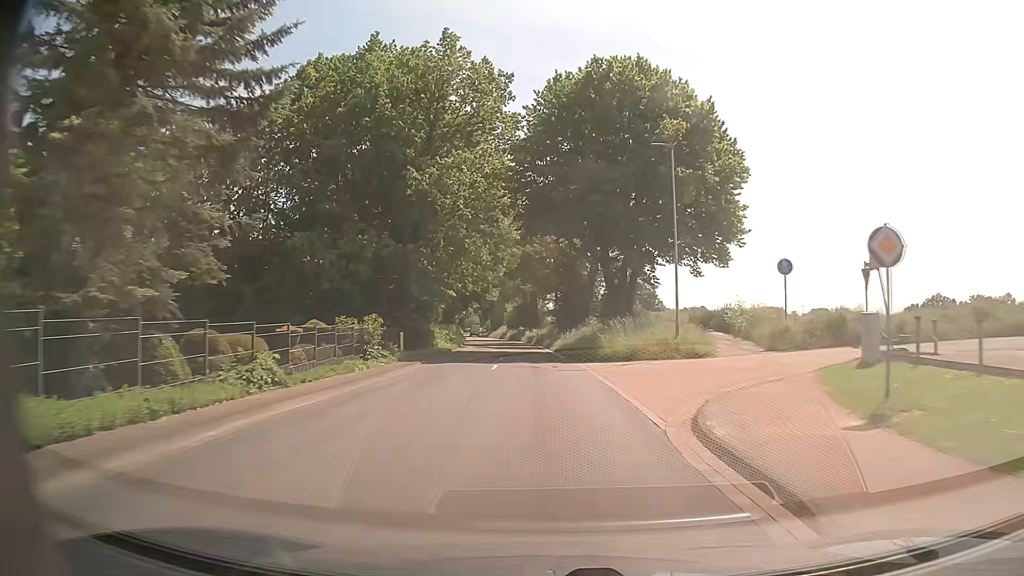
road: tertiary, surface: asphalt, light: Day
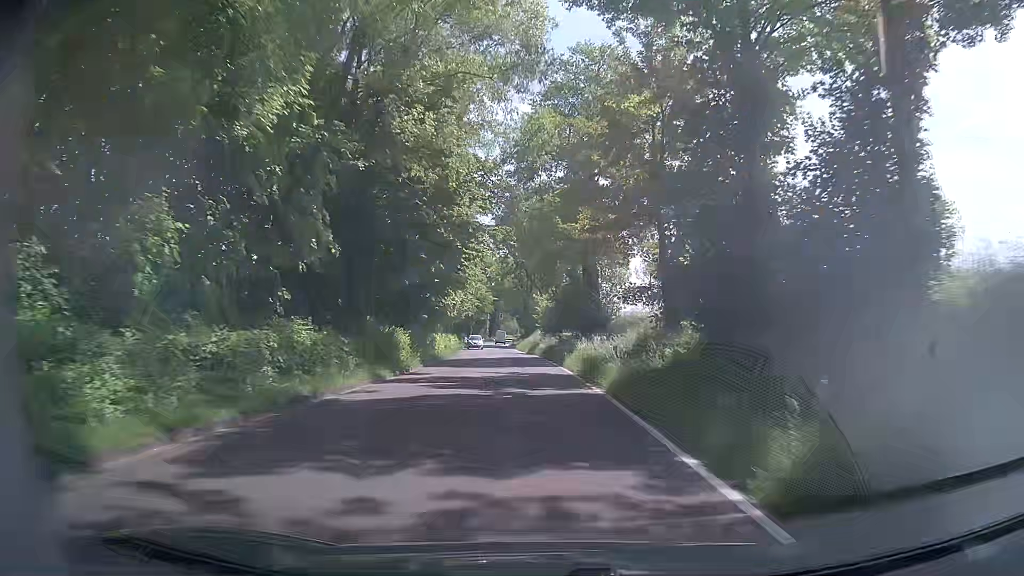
(-1.2, +45.1) m; -4°
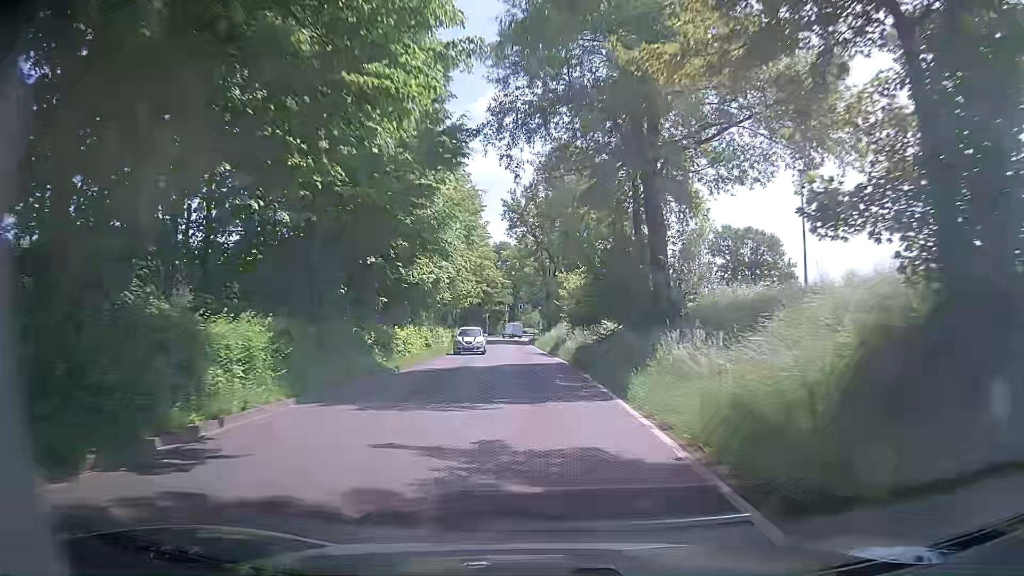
(-0.2, +17.1) m; -1°
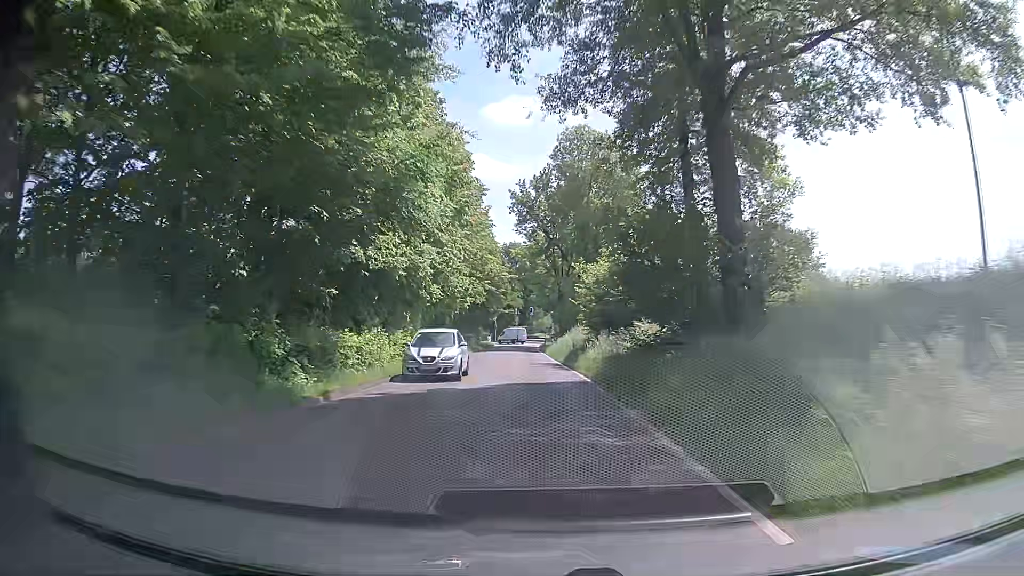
(-0.2, +8.5) m; -2°
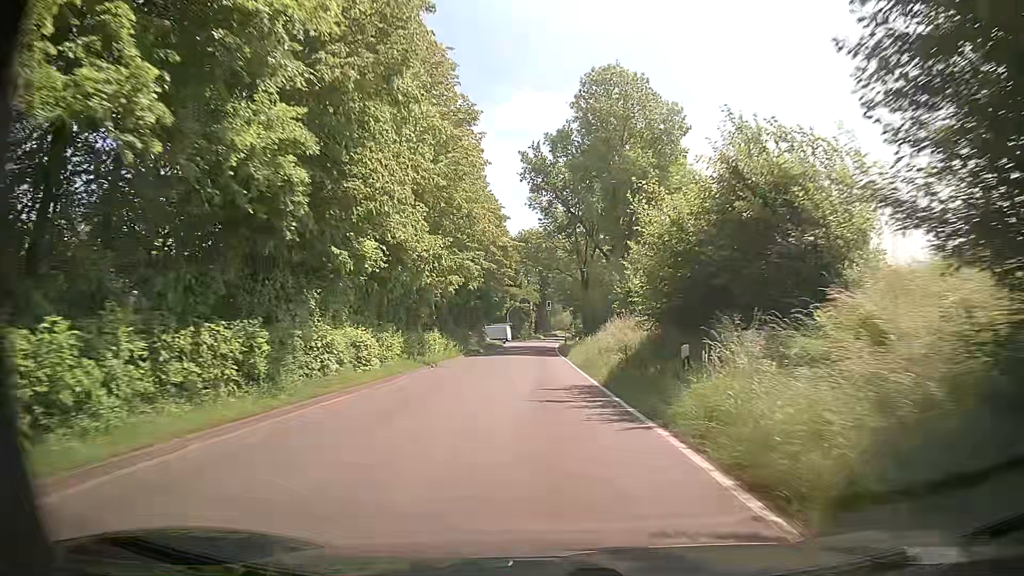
(-0.2, +16.7) m; -1°
